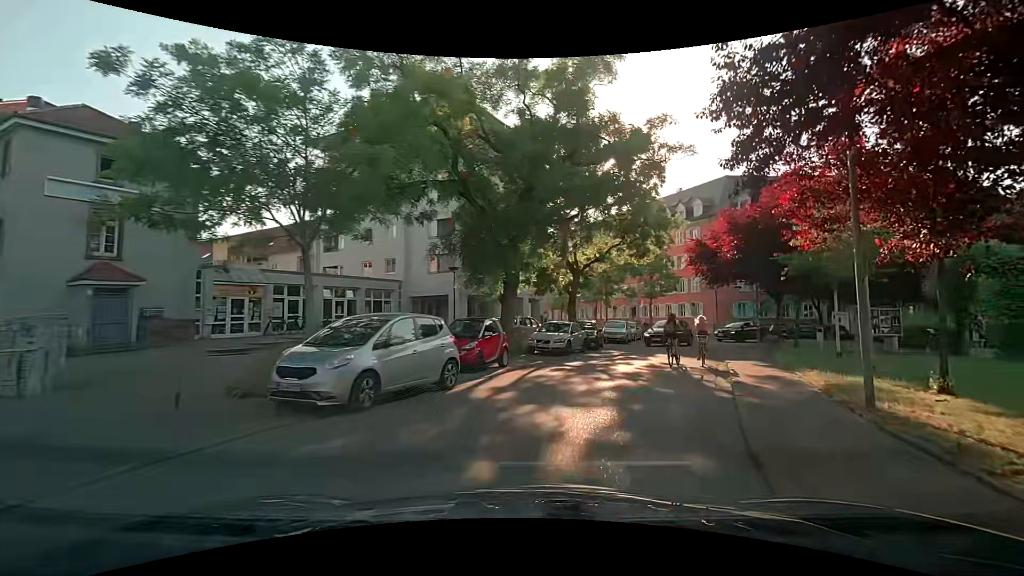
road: residential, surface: asphalt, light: Day
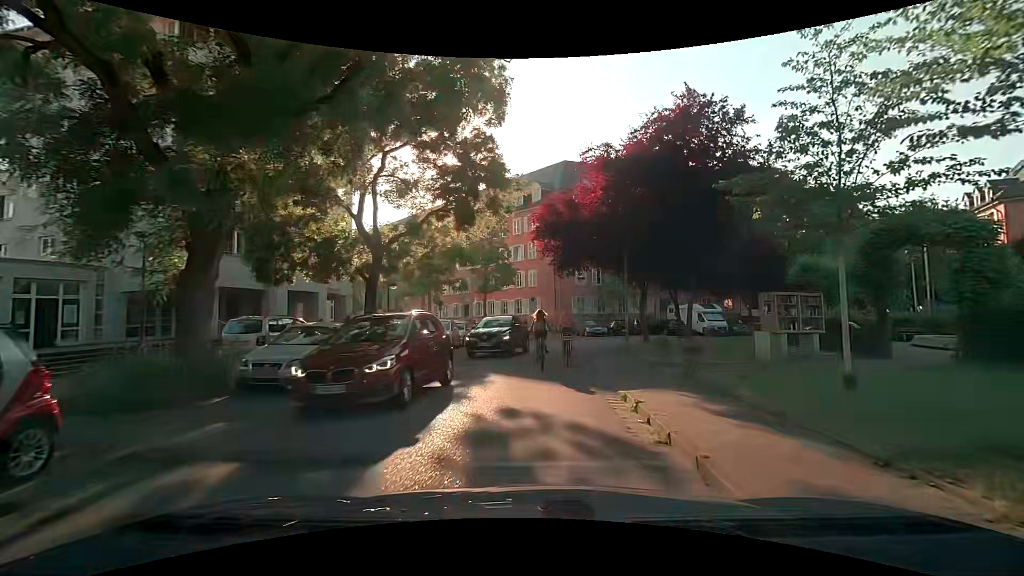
(+1.9, +9.8) m; +18°
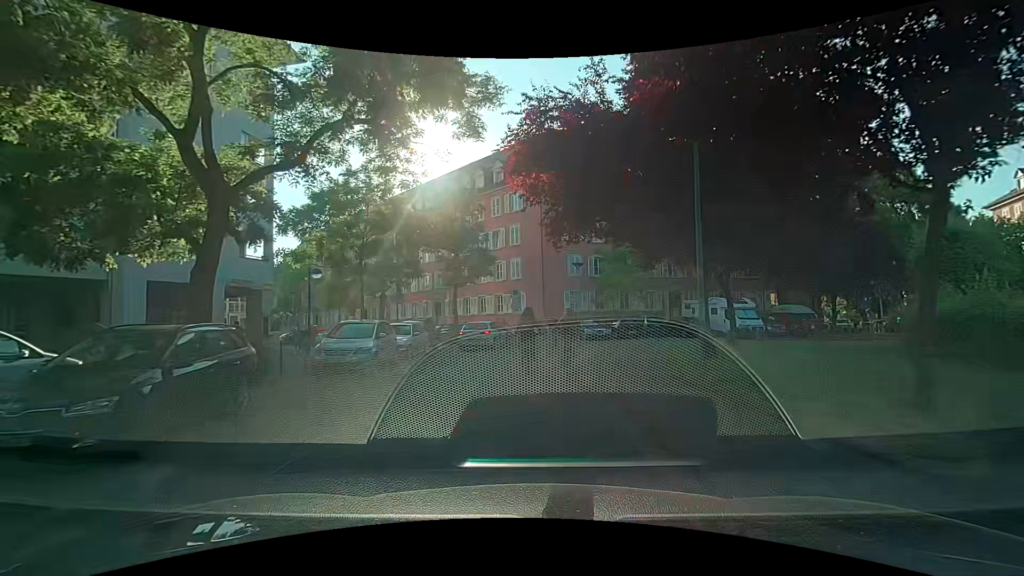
(+0.4, +9.7) m; +2°
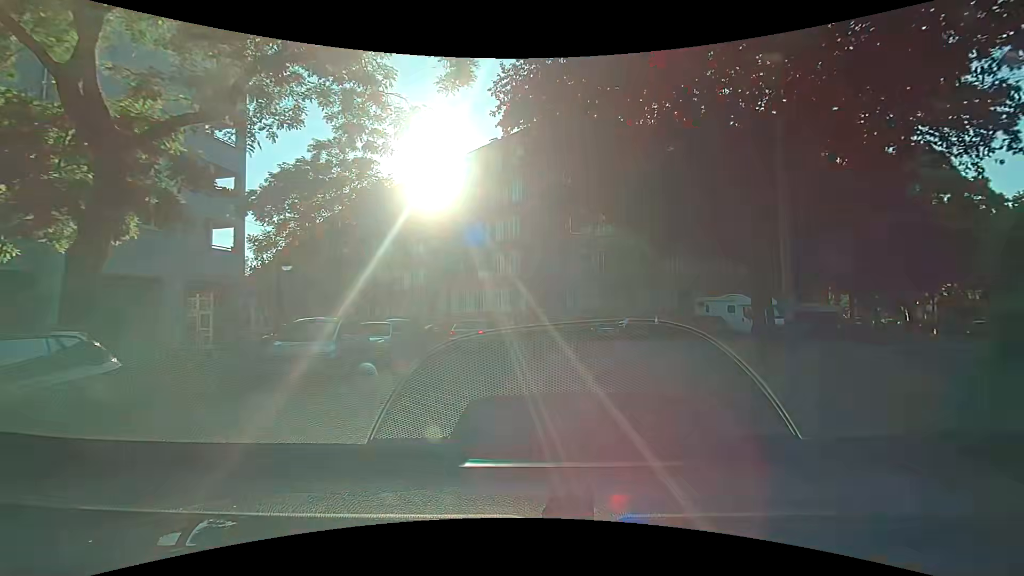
(0.0, +2.9) m; 0°
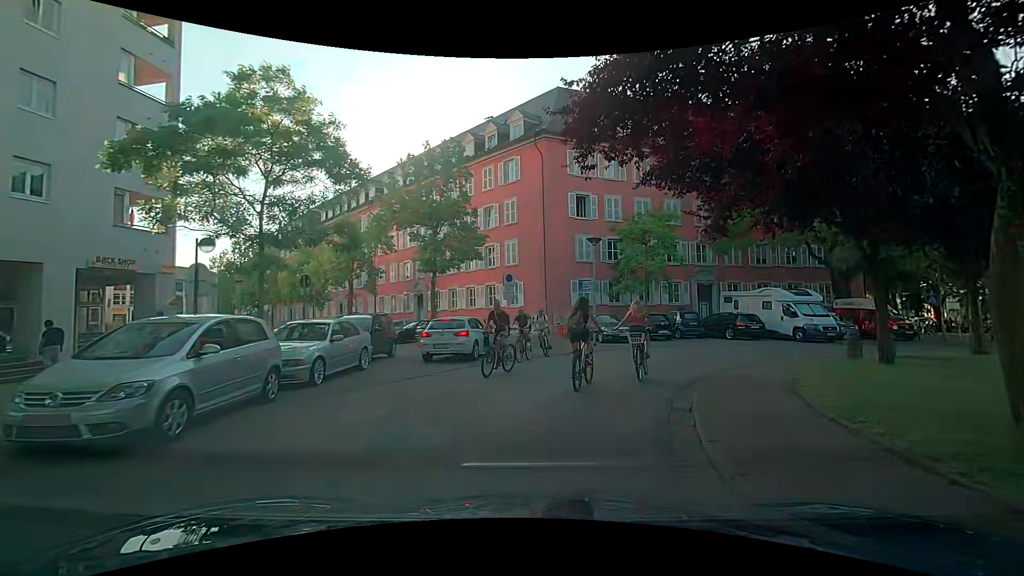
(0.0, +5.0) m; 0°
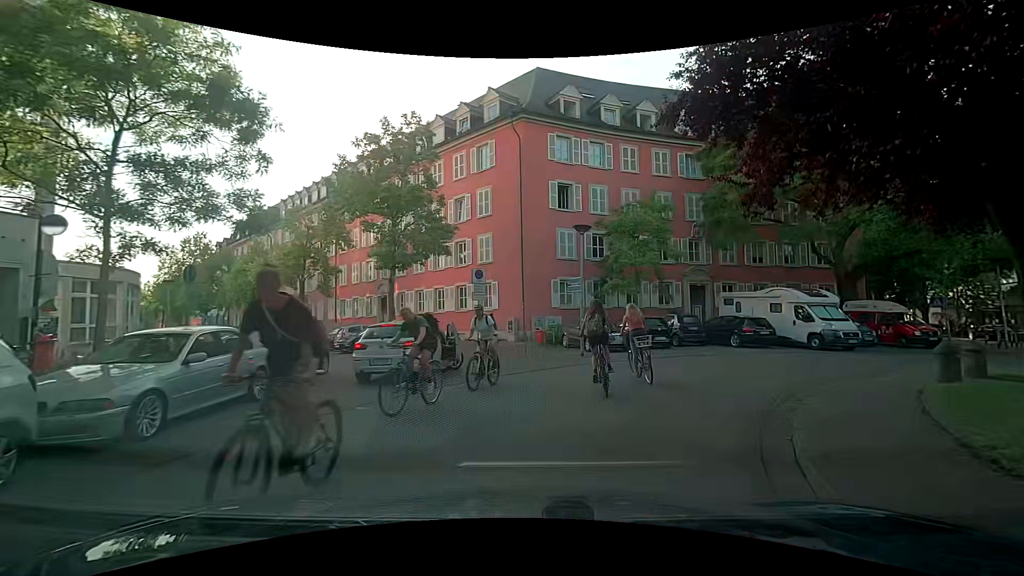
(+0.1, +4.0) m; +4°
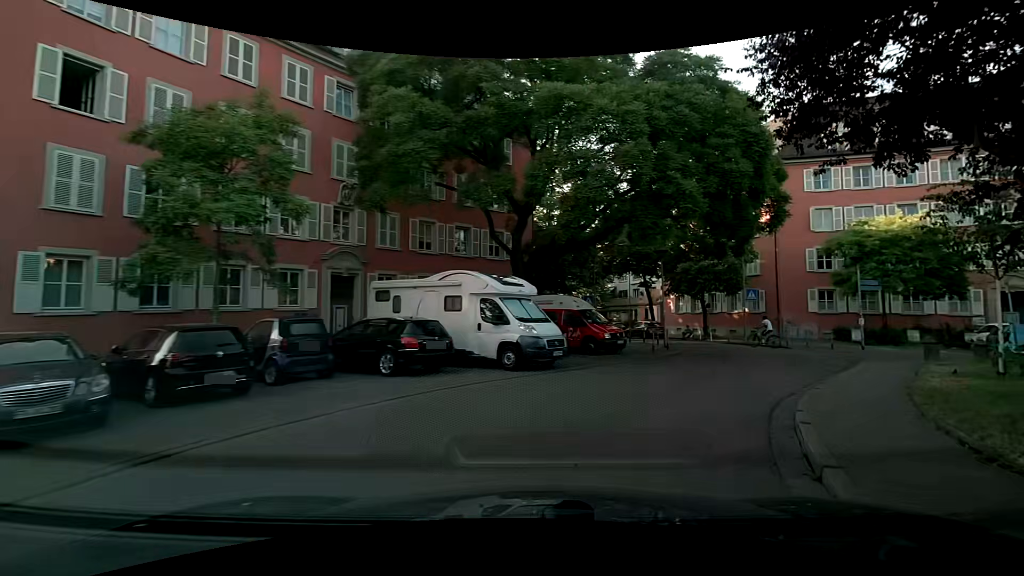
(+3.6, +12.1) m; +36°
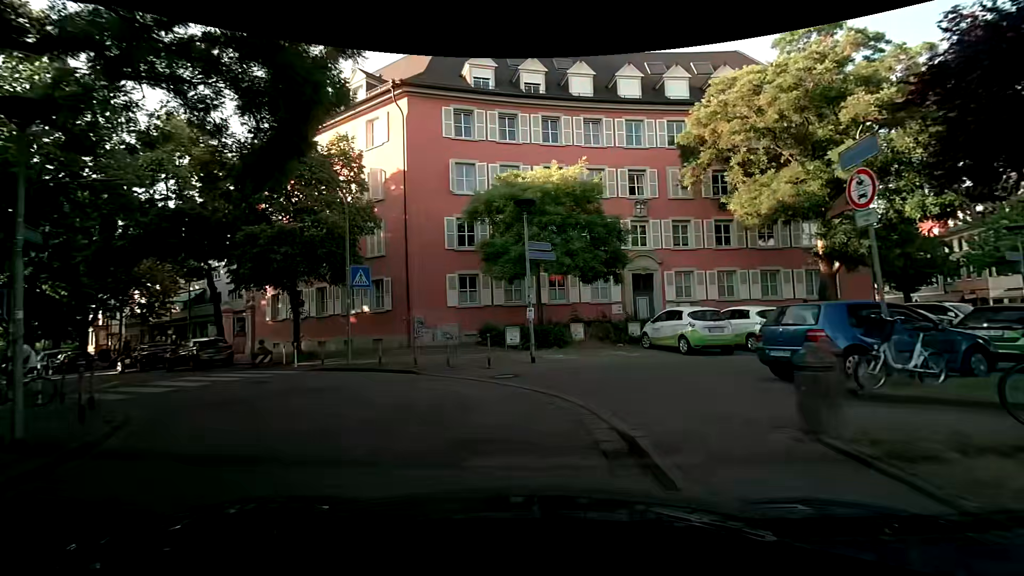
(+6.8, +15.3) m; +39°
